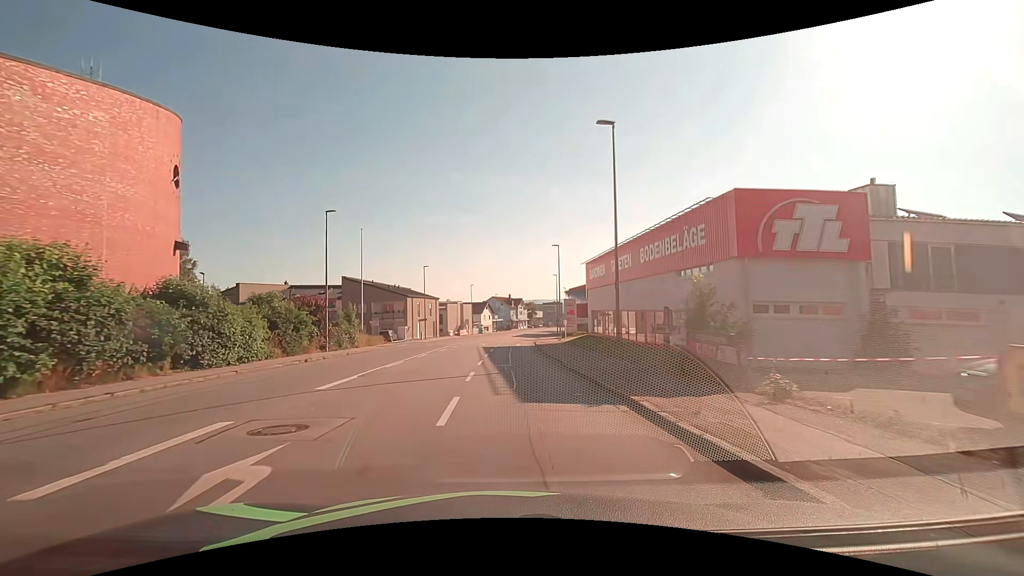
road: tertiary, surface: asphalt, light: Day
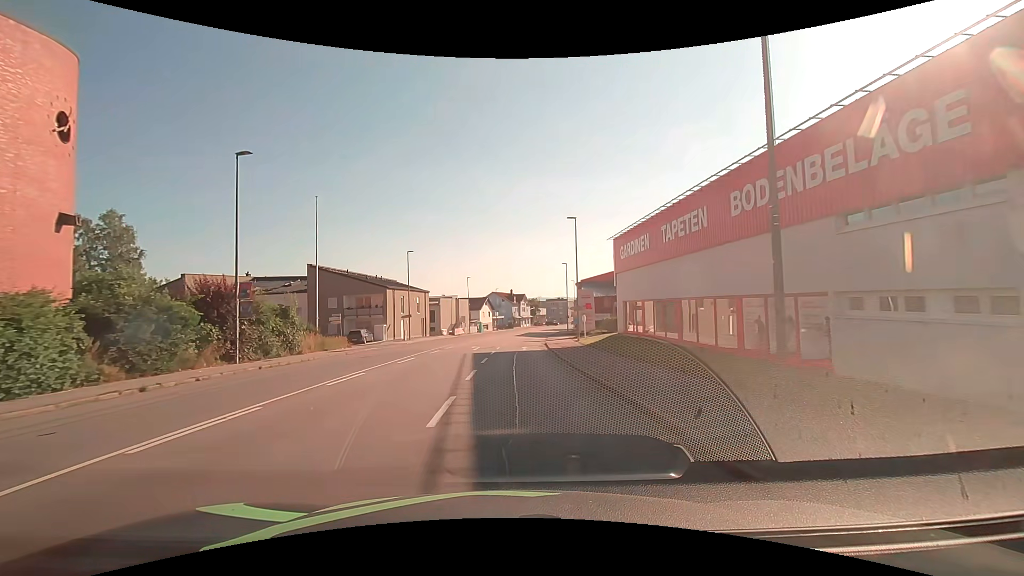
(-0.1, +12.3) m; 0°
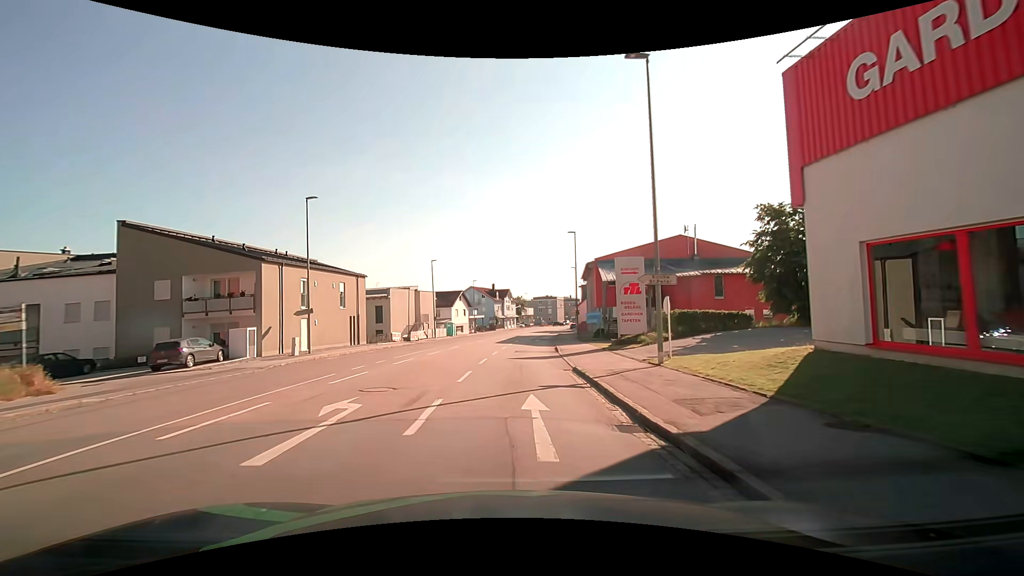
(+0.2, +24.9) m; 0°
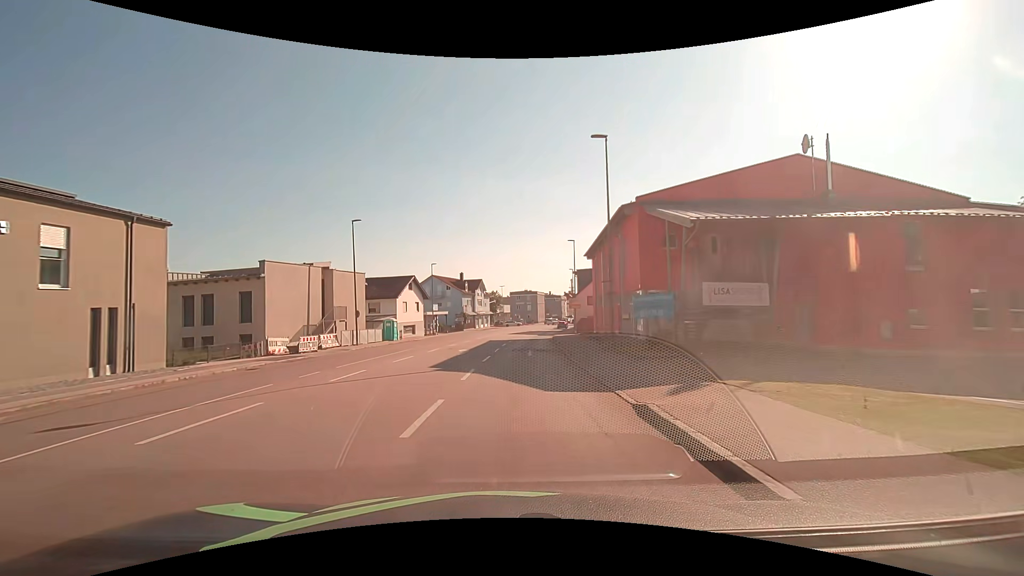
(+0.8, +24.4) m; +5°
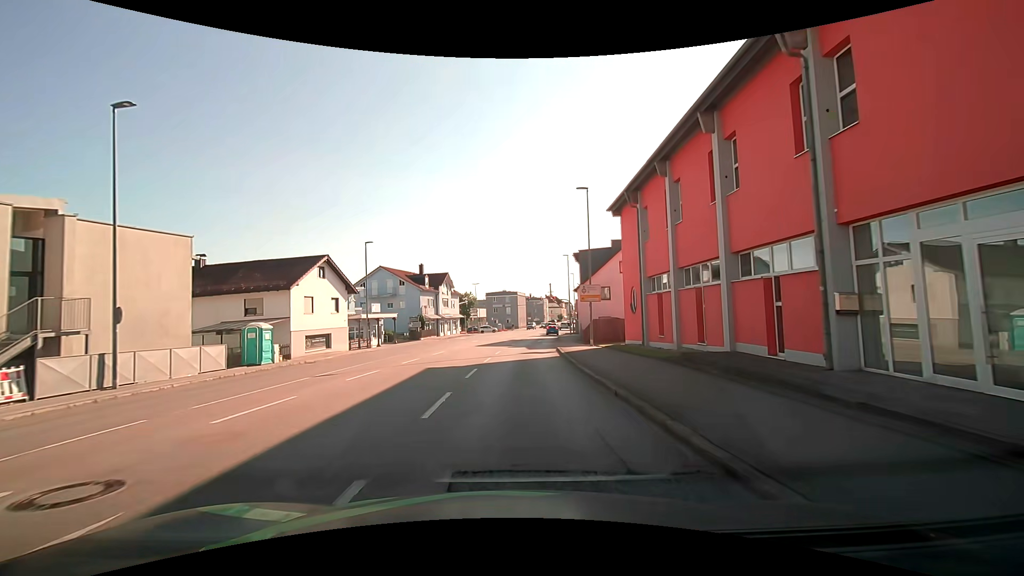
(+0.4, +22.4) m; +2°
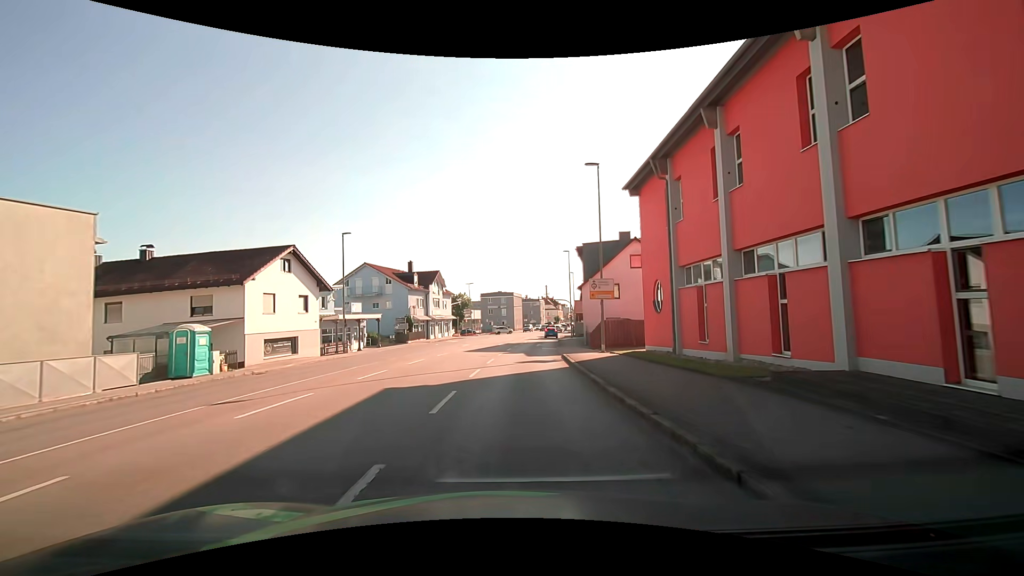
(0.0, +5.3) m; 0°
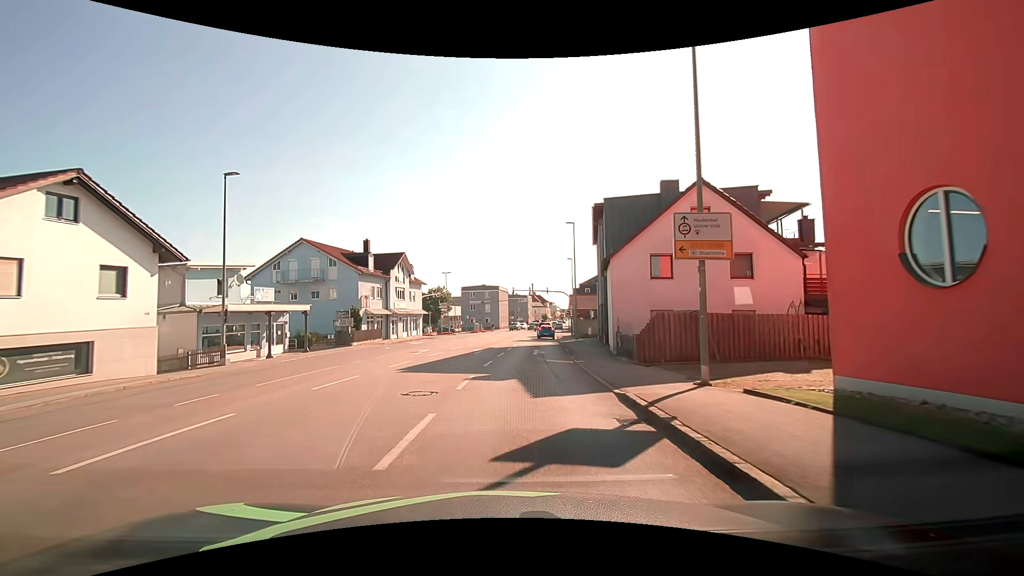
(+0.3, +15.4) m; +2°
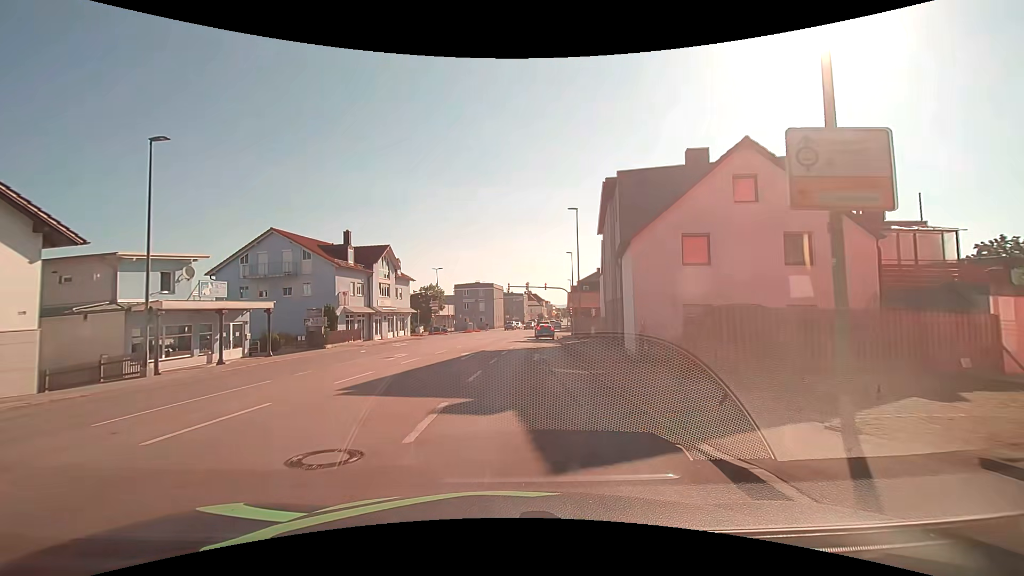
(0.0, +4.9) m; +1°
(0, +10) (+1, +20) (+2, +30) (+3, +40) (+4, +50) (+4, +60) (+5, +70) (+7, +80) (+8, +90) (+9, +100) m
